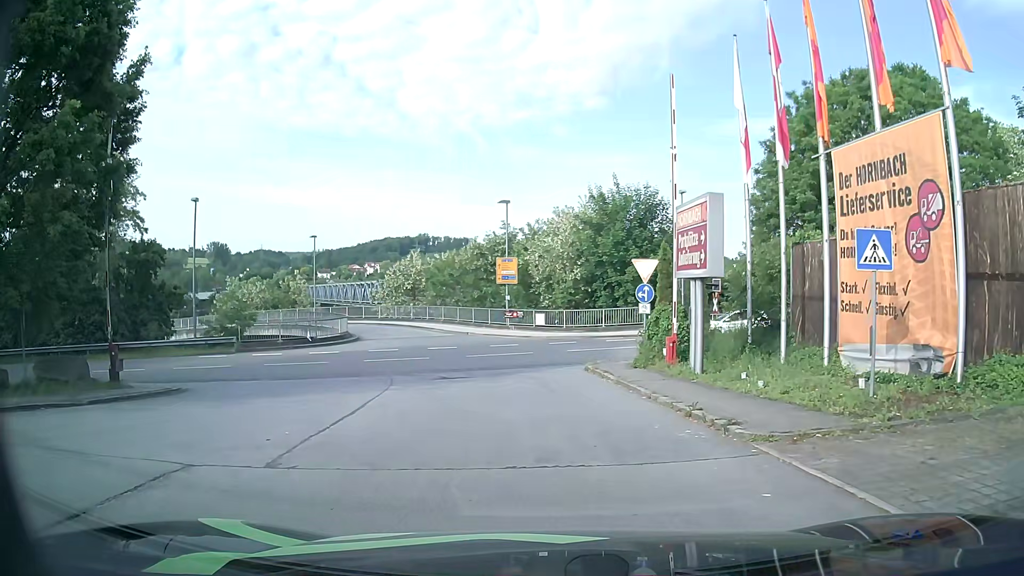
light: Day
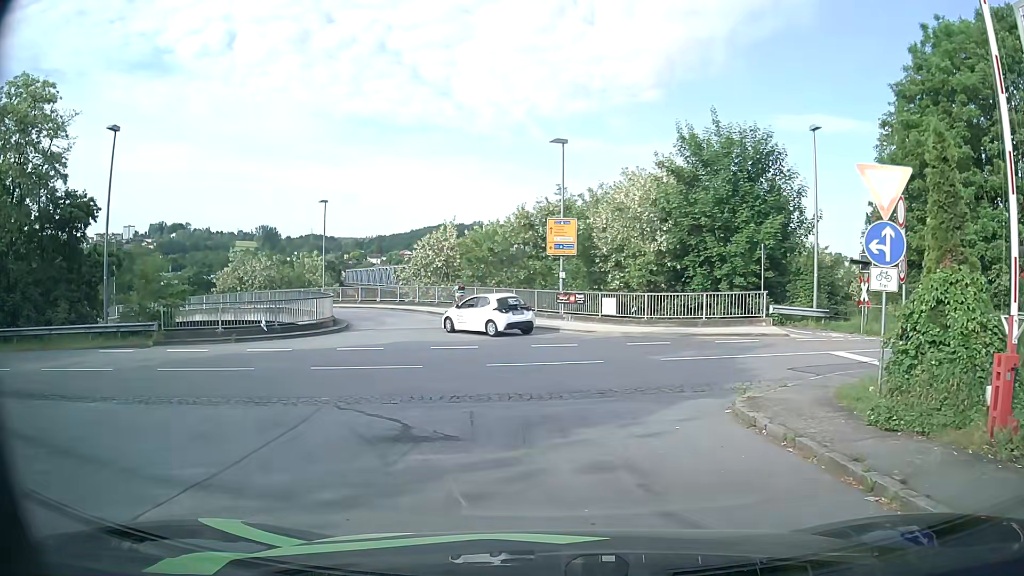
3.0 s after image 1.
(-0.6, +12.5) m; -5°
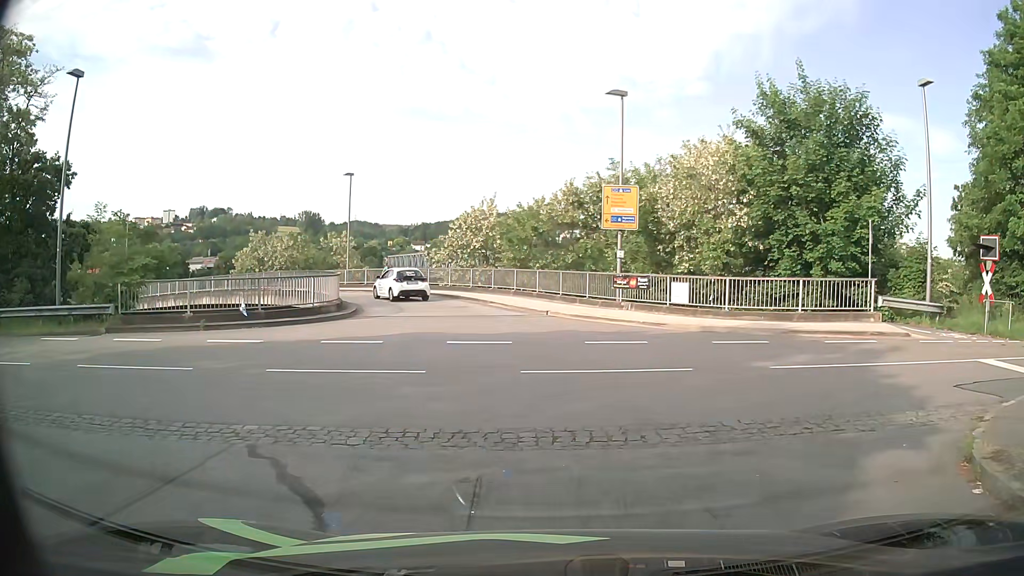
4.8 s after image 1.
(-0.1, +5.3) m; -2°
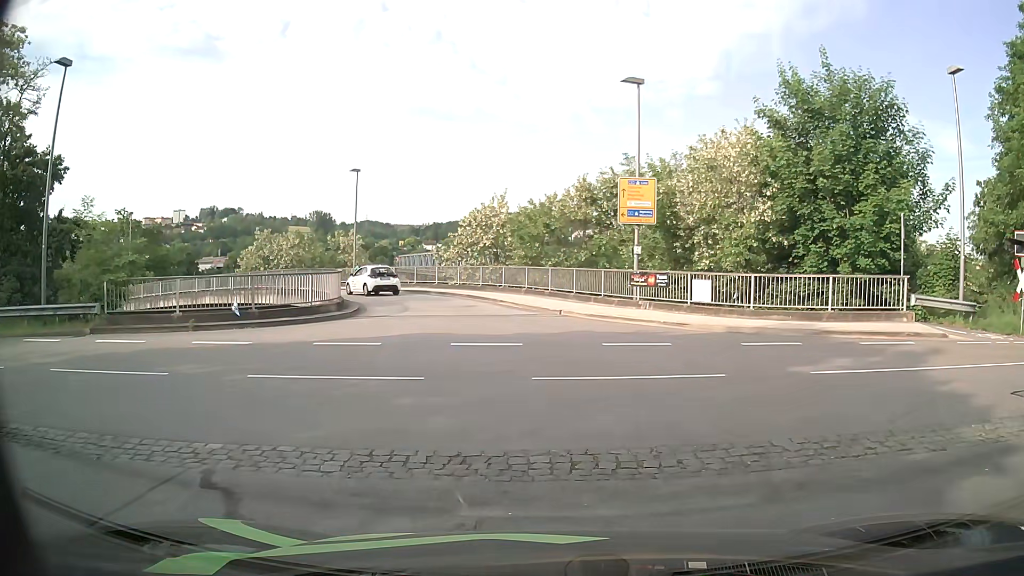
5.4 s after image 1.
(0.0, +1.3) m; -3°
